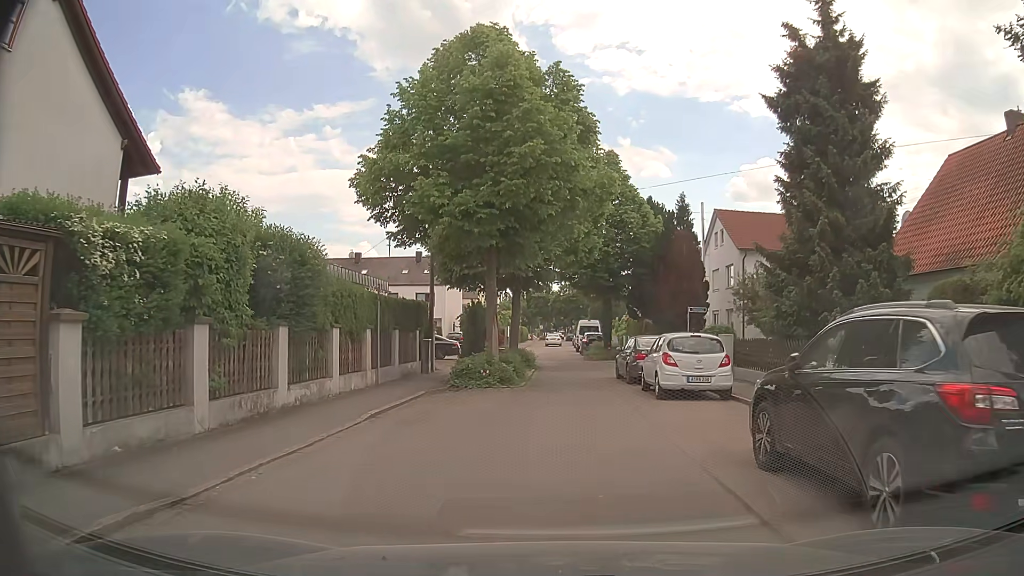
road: residential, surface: asphalt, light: Day
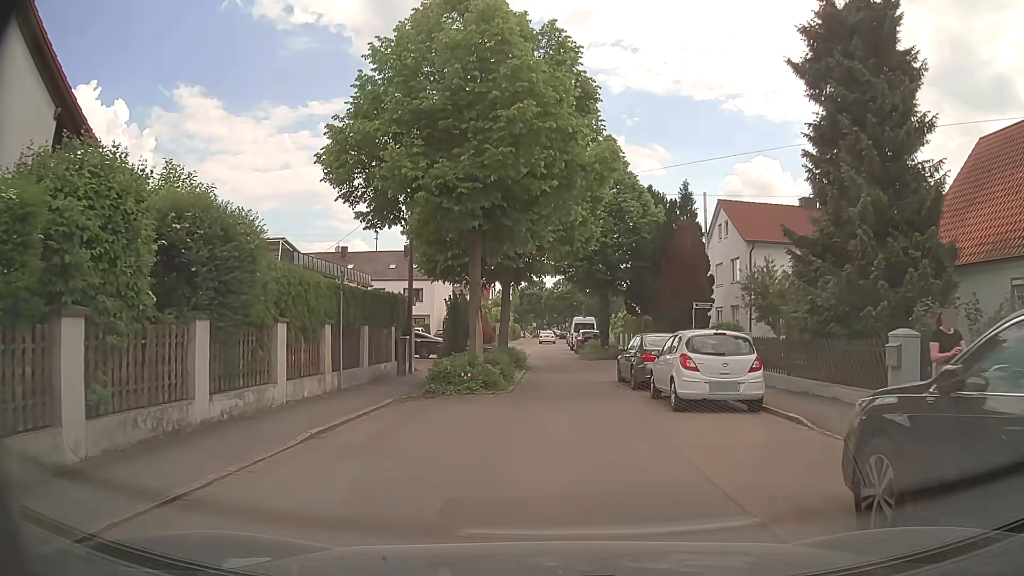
(+0.1, +2.7) m; +2°
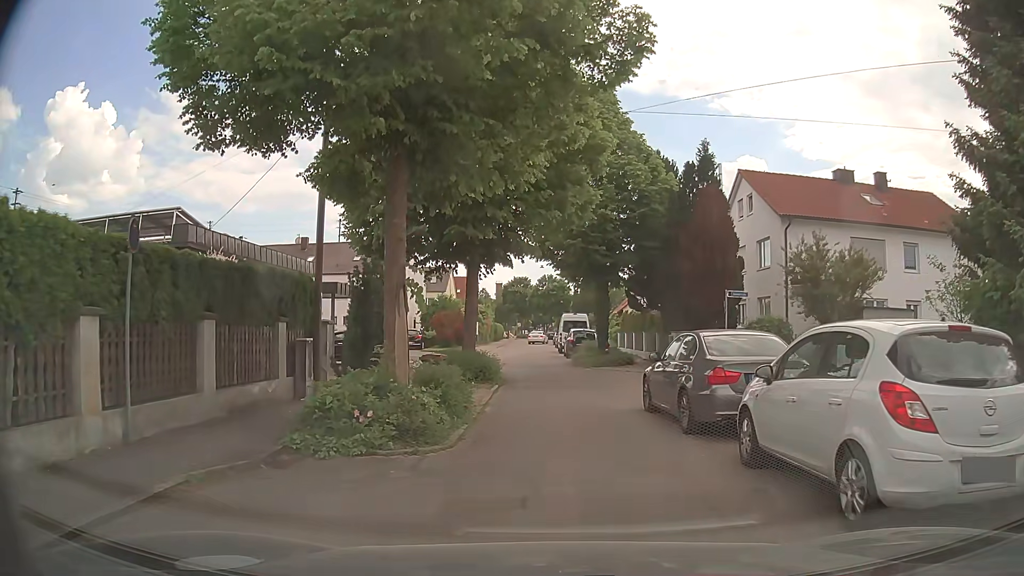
(0.0, +8.0) m; +1°
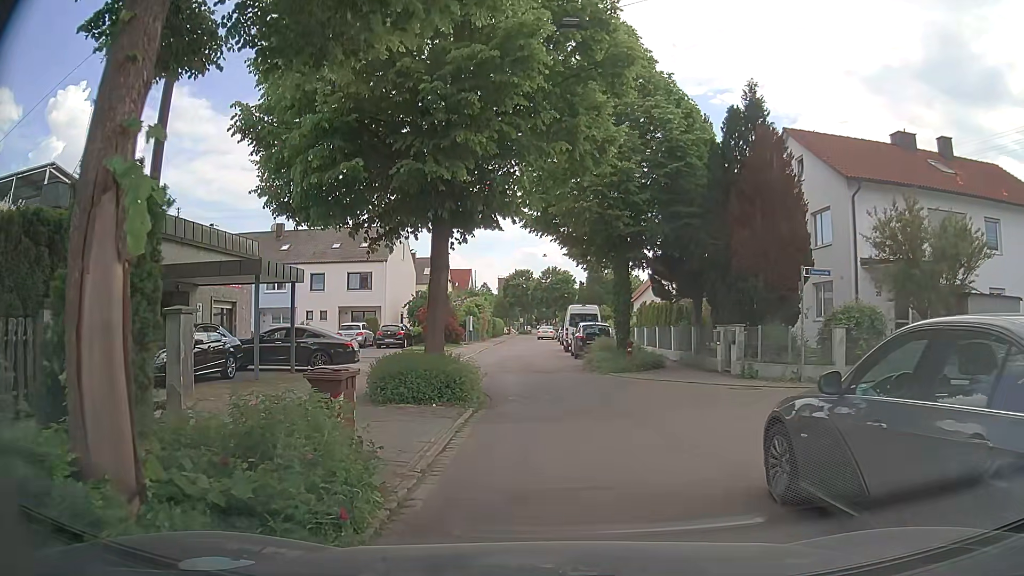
(0.0, +6.7) m; -1°
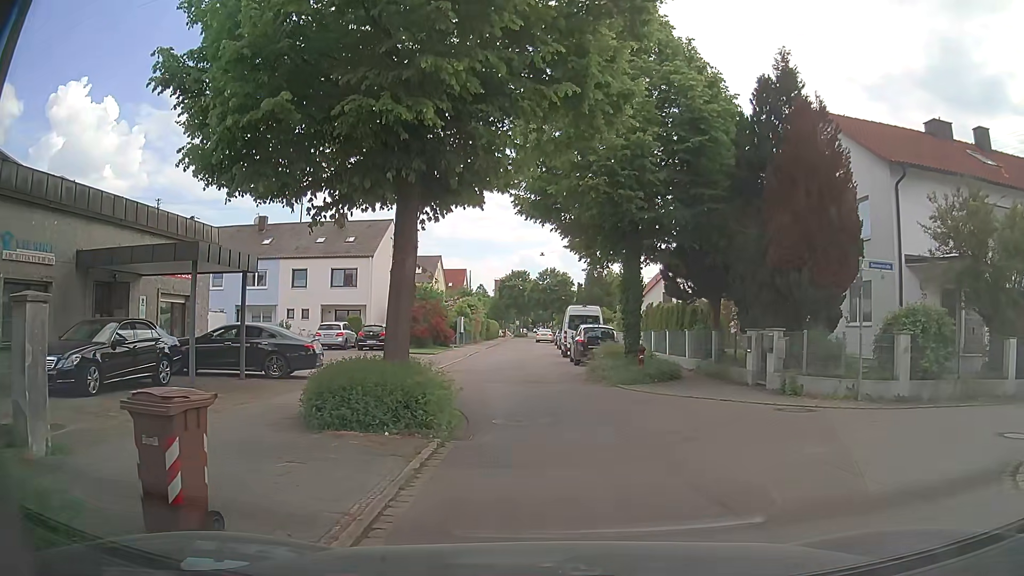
(0.0, +3.3) m; 0°
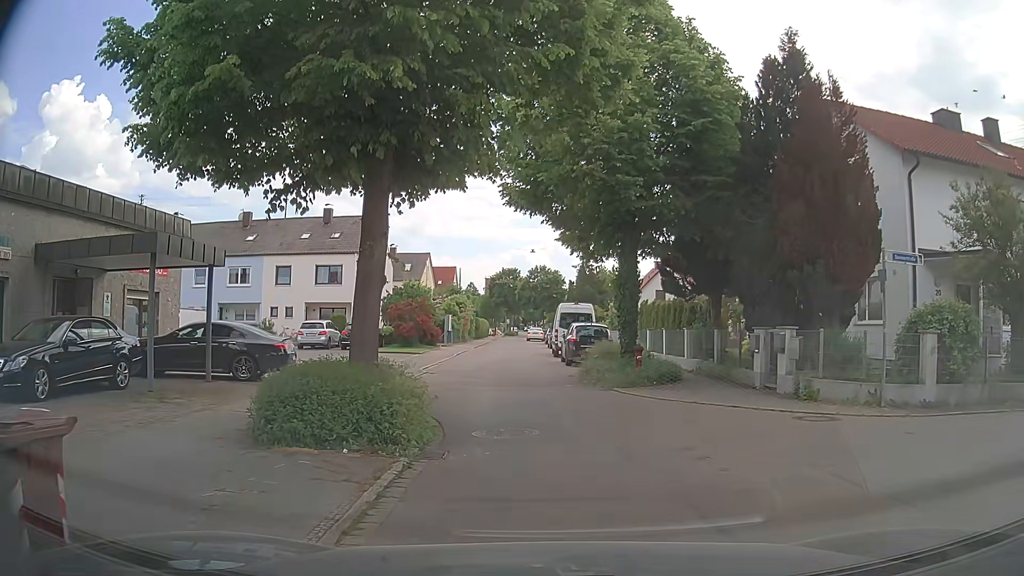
(0.0, +1.4) m; +1°
